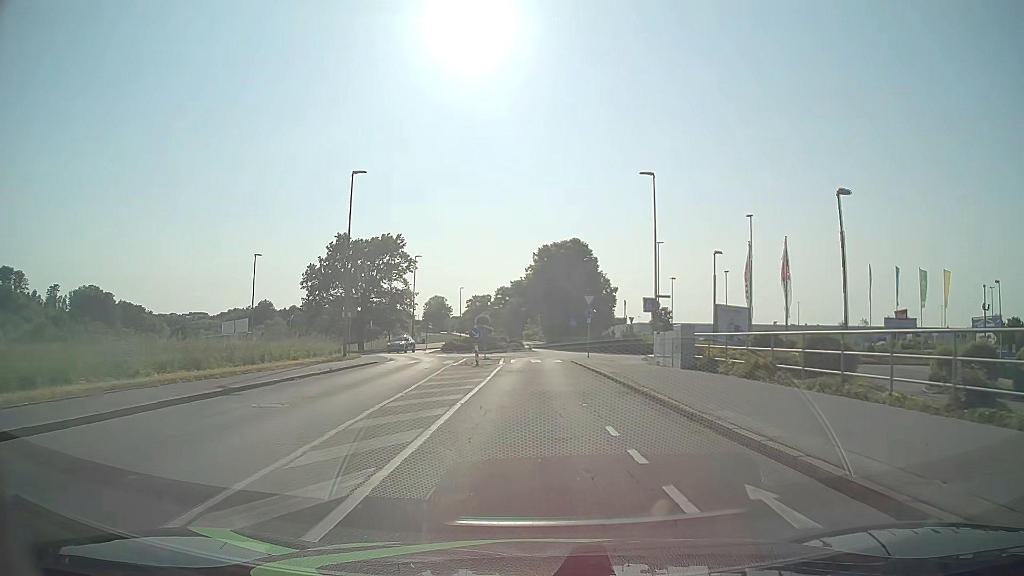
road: tertiary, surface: asphalt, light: Day
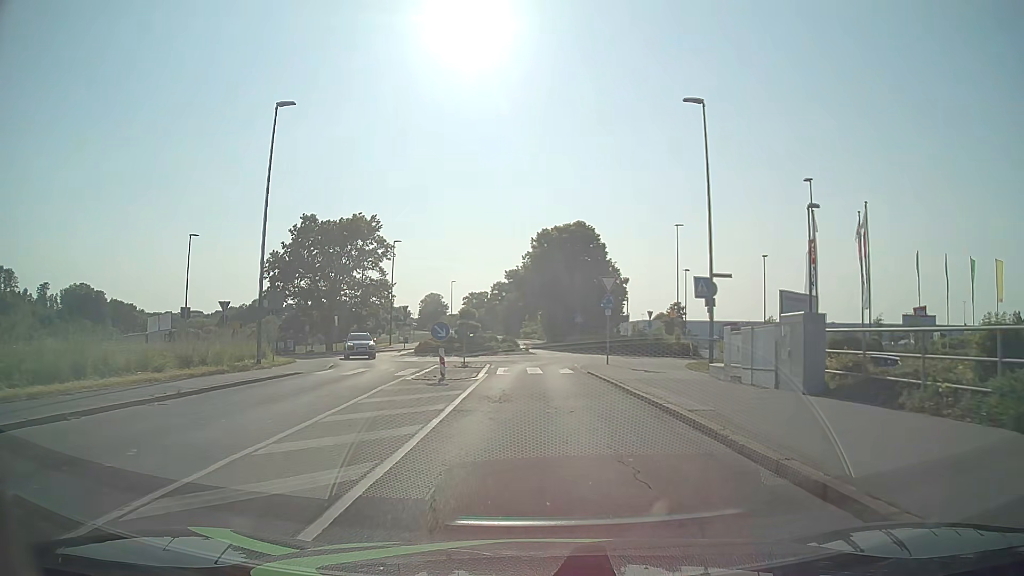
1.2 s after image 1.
(0.0, +11.3) m; 0°
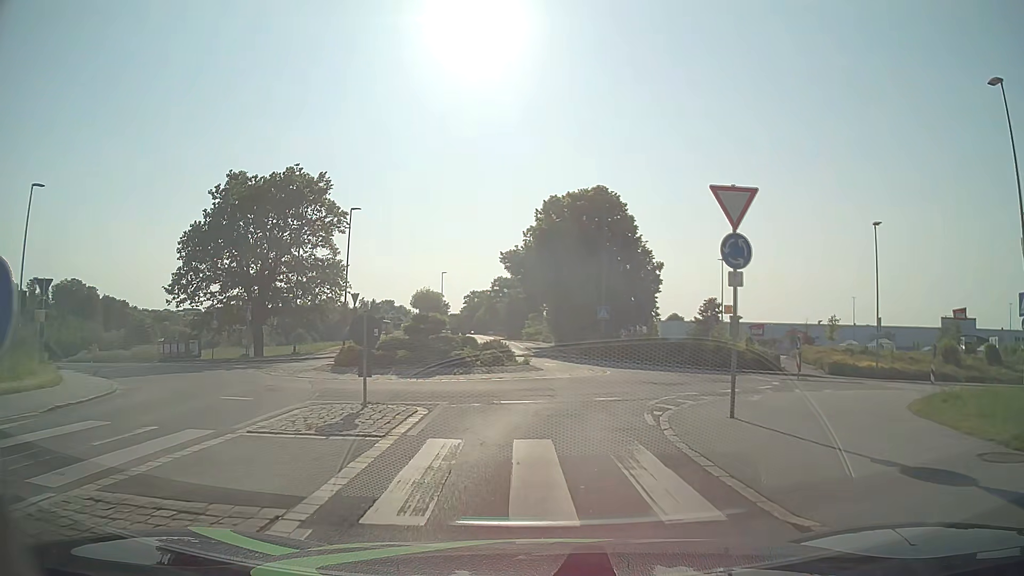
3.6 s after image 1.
(0.0, +17.7) m; 0°
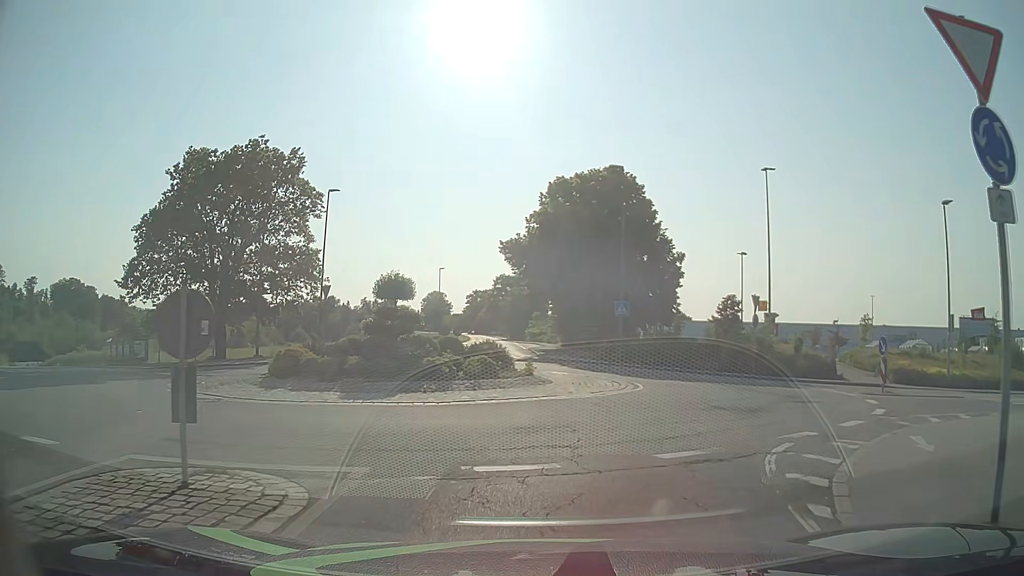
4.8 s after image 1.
(0.0, +6.7) m; 0°
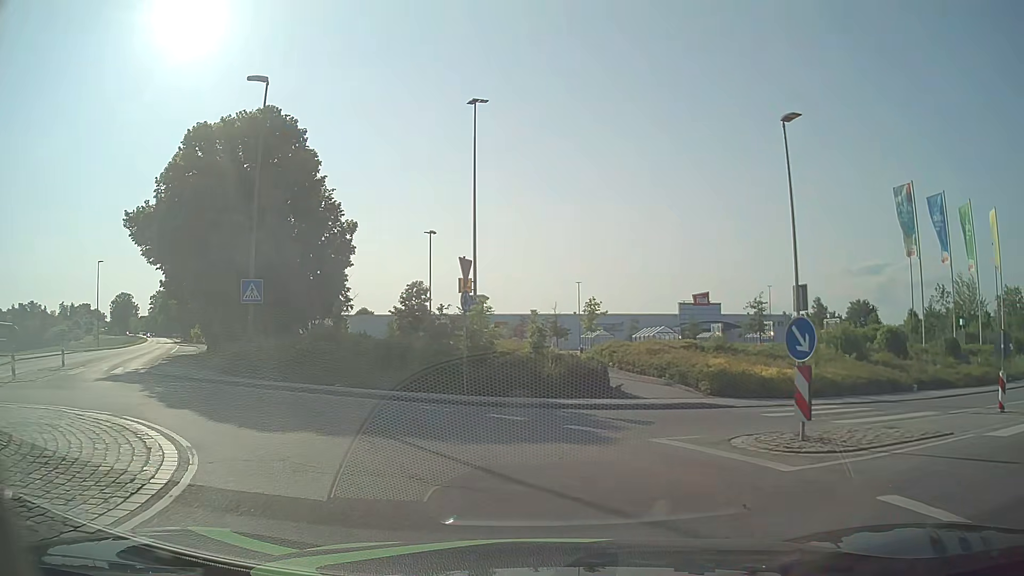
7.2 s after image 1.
(+2.3, +12.2) m; +27°
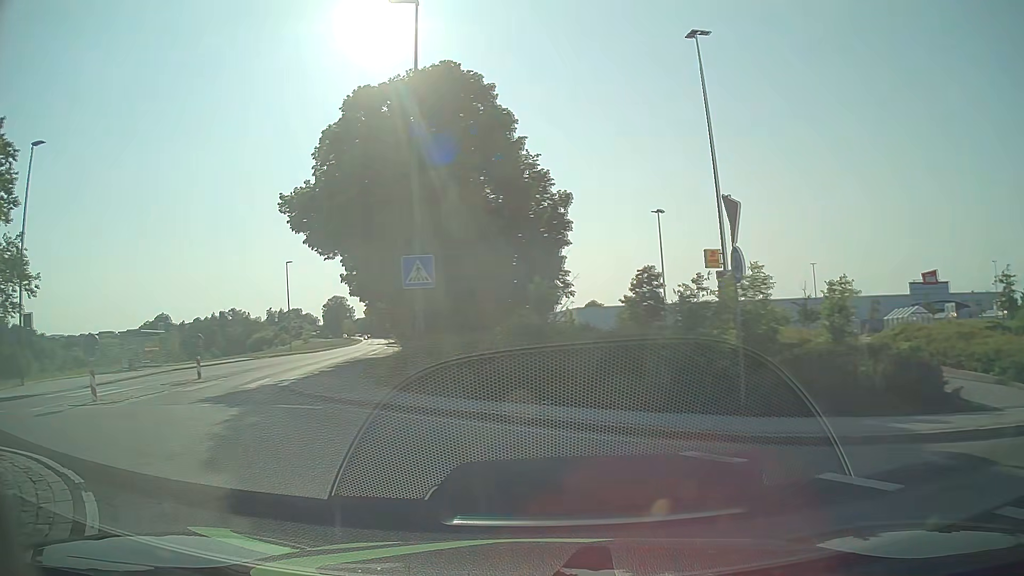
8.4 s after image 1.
(-0.7, +6.4) m; -19°
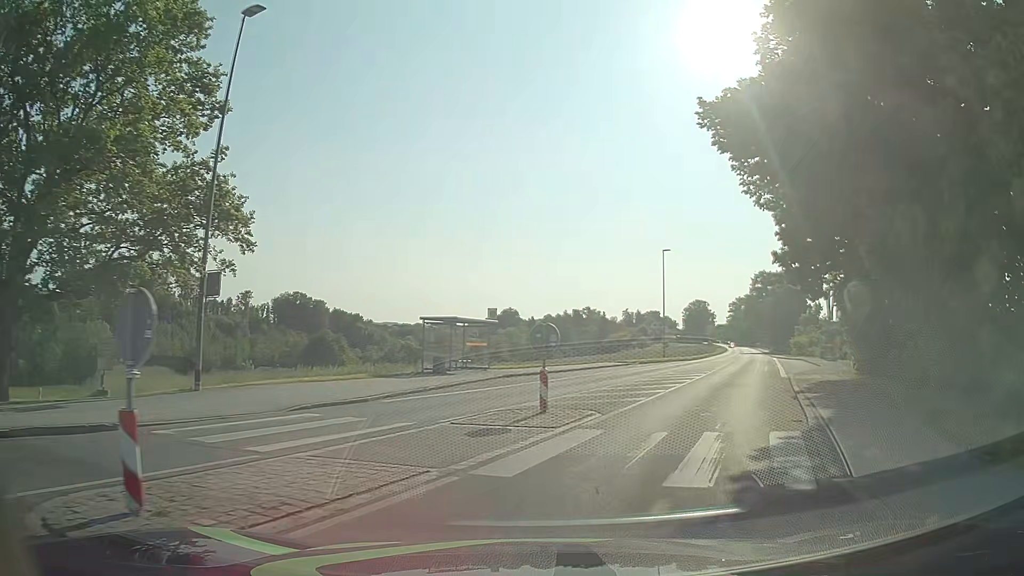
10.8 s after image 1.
(-5.7, +12.0) m; -33°
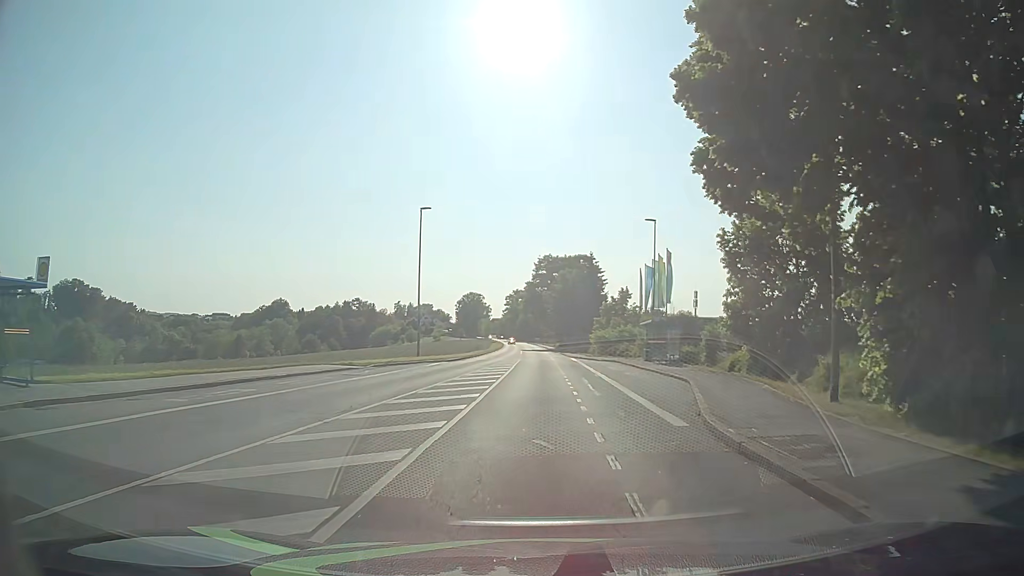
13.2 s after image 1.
(+4.6, +17.6) m; +21°
(0, +10) (0, +20) (0, +30) (0, +40) (0, +50) (0, +60) (0, +70) (0, +80) (0, +90) (0, +100) m
